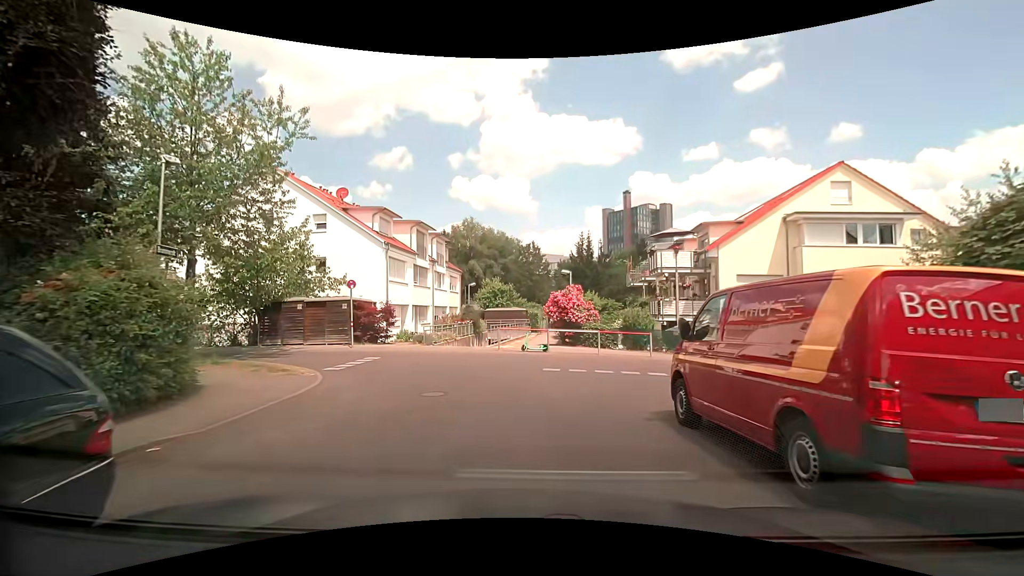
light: Day
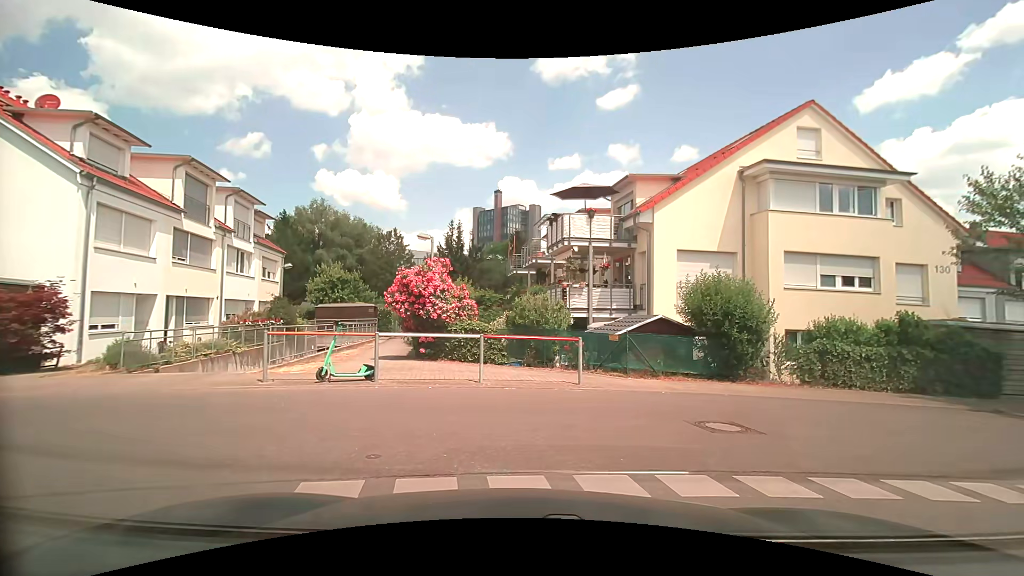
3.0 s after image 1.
(+0.5, +10.5) m; +15°
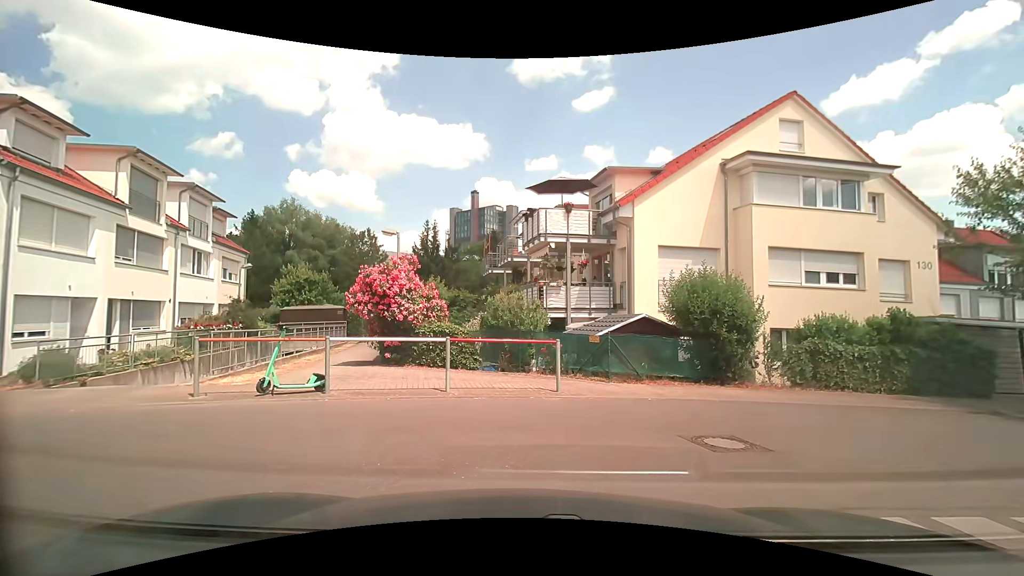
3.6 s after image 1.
(0.0, +1.0) m; +4°
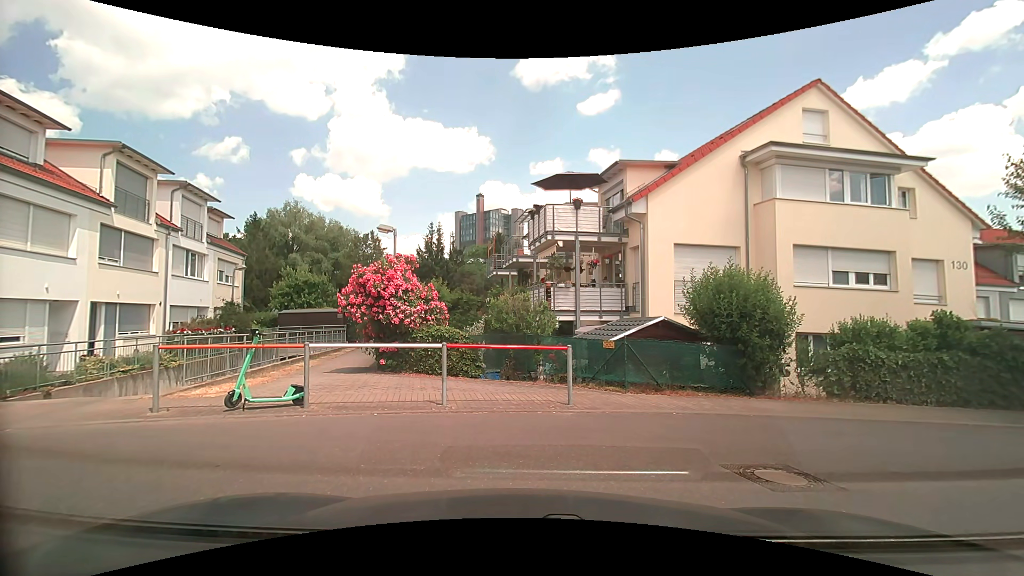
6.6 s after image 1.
(0.0, +1.1) m; 0°
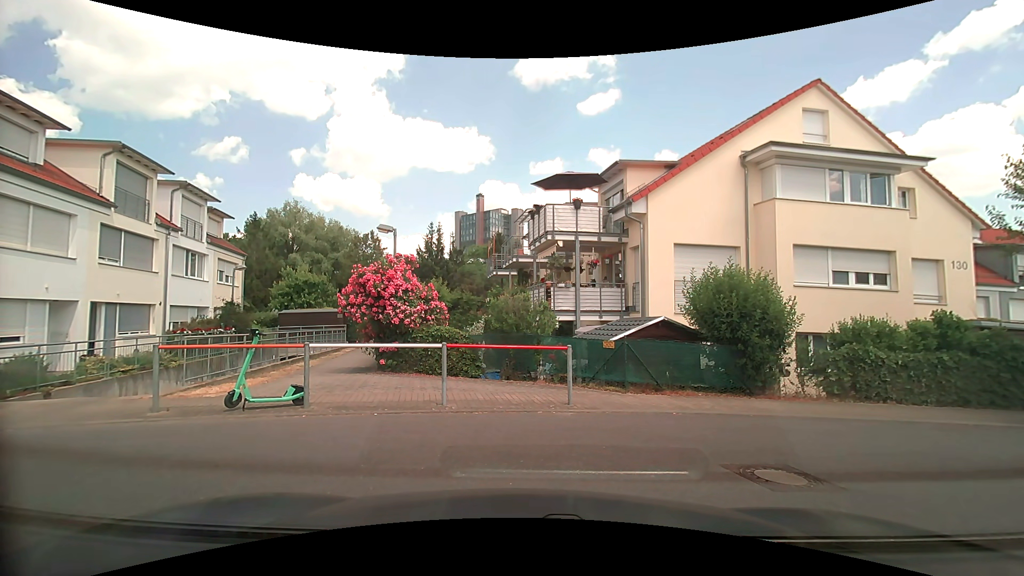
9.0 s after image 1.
(0.0, 0.0) m; 0°
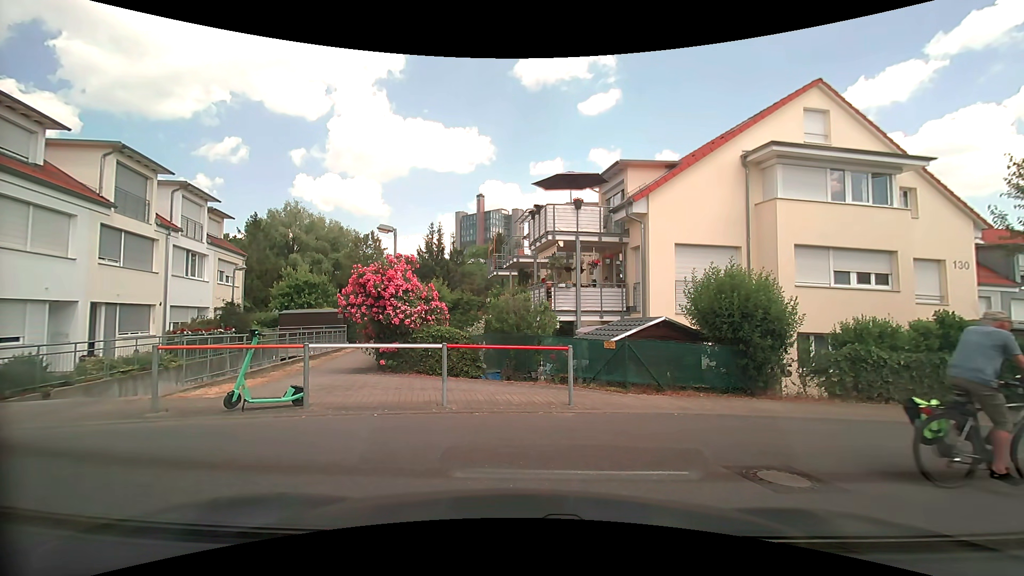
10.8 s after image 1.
(0.0, 0.0) m; 0°
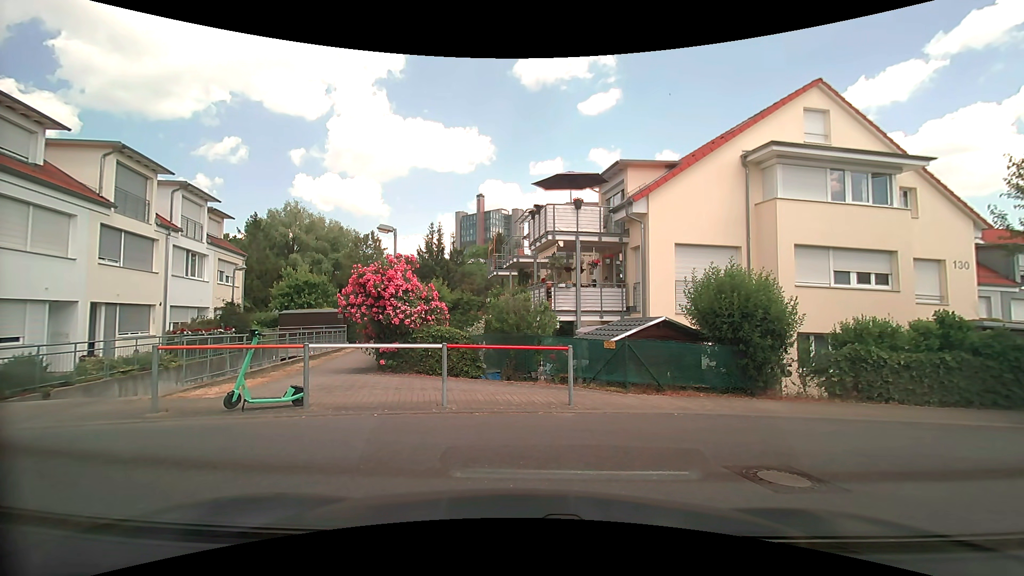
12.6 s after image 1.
(0.0, 0.0) m; 0°
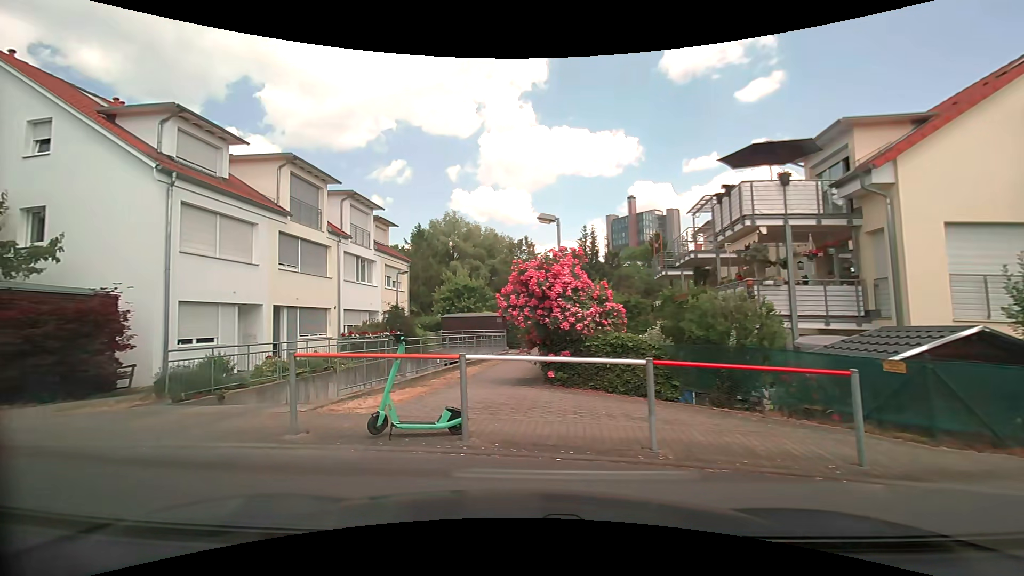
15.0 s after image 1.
(-0.3, +2.5) m; -18°
